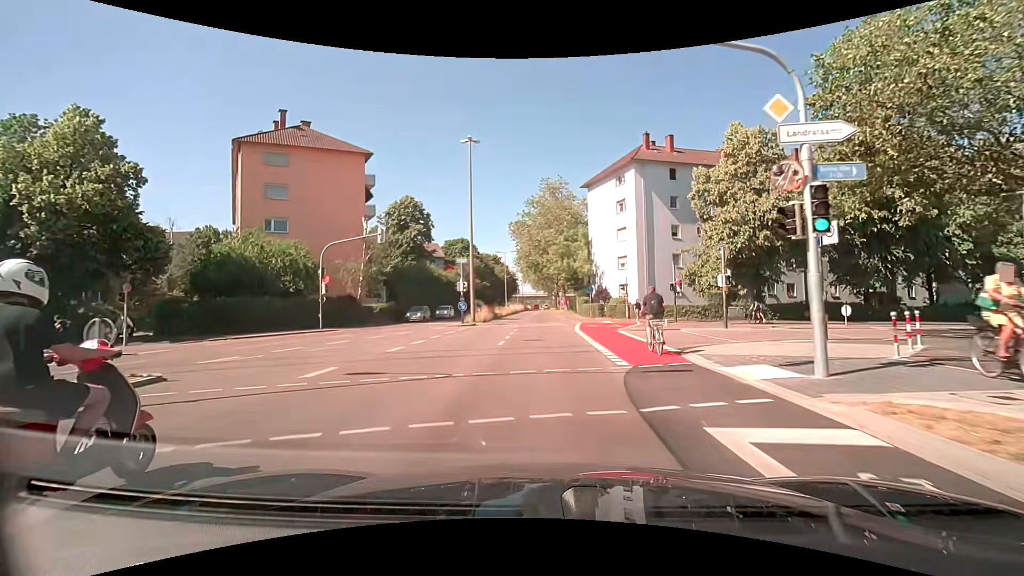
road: secondary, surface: asphalt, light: Day
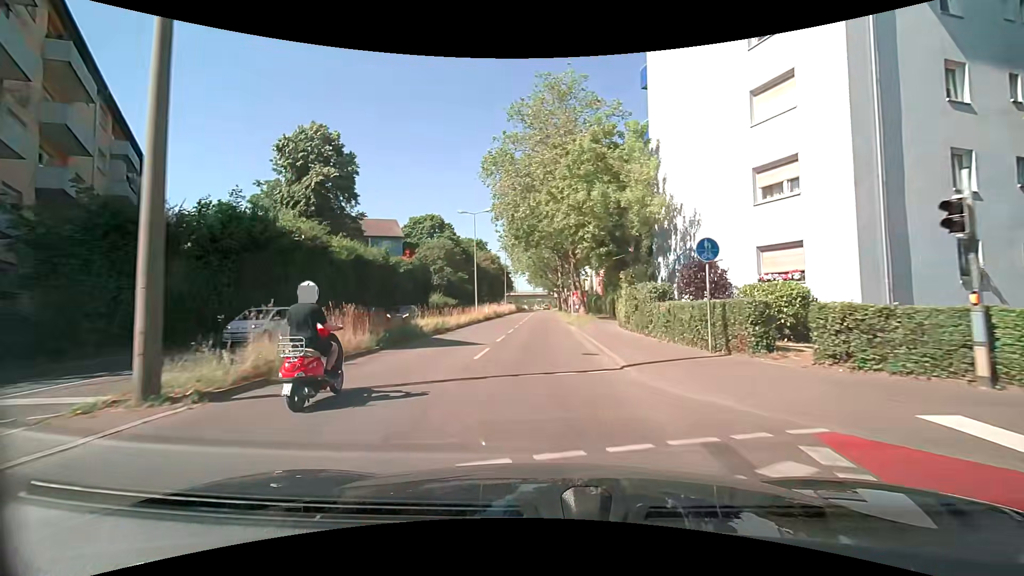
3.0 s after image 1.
(+0.1, +32.5) m; 0°
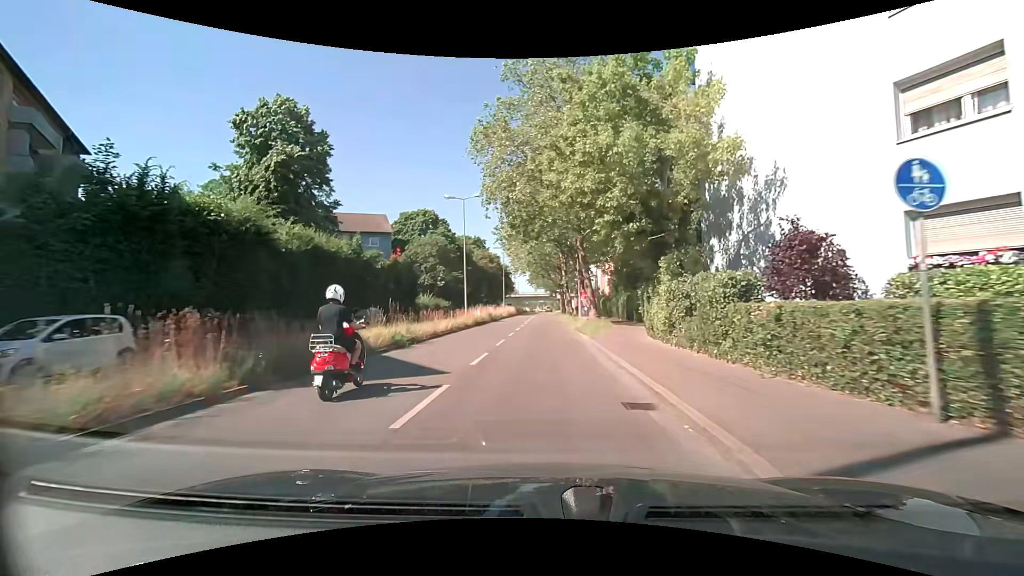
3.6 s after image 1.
(0.0, +6.9) m; 0°
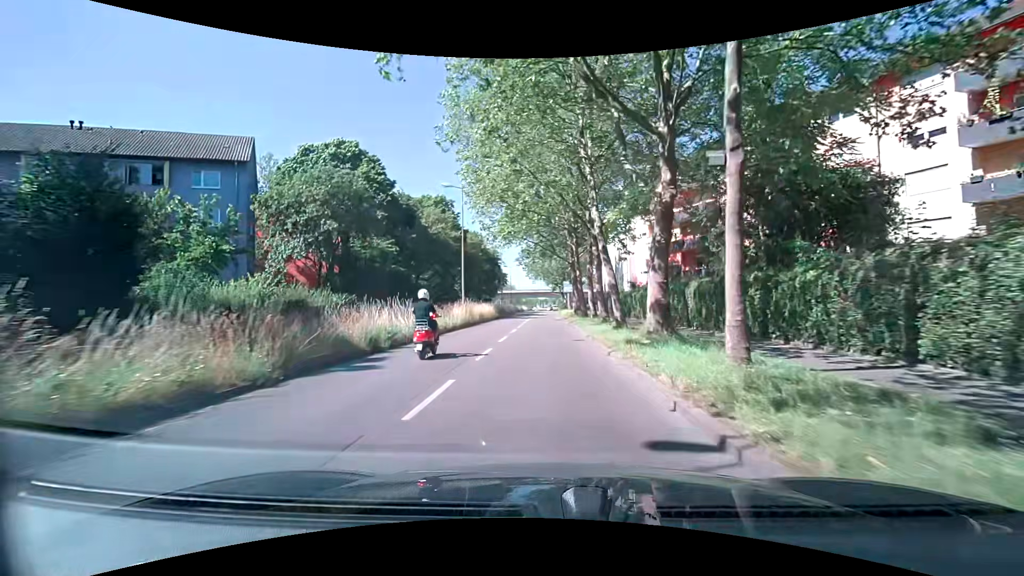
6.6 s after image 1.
(+0.1, +35.7) m; 0°
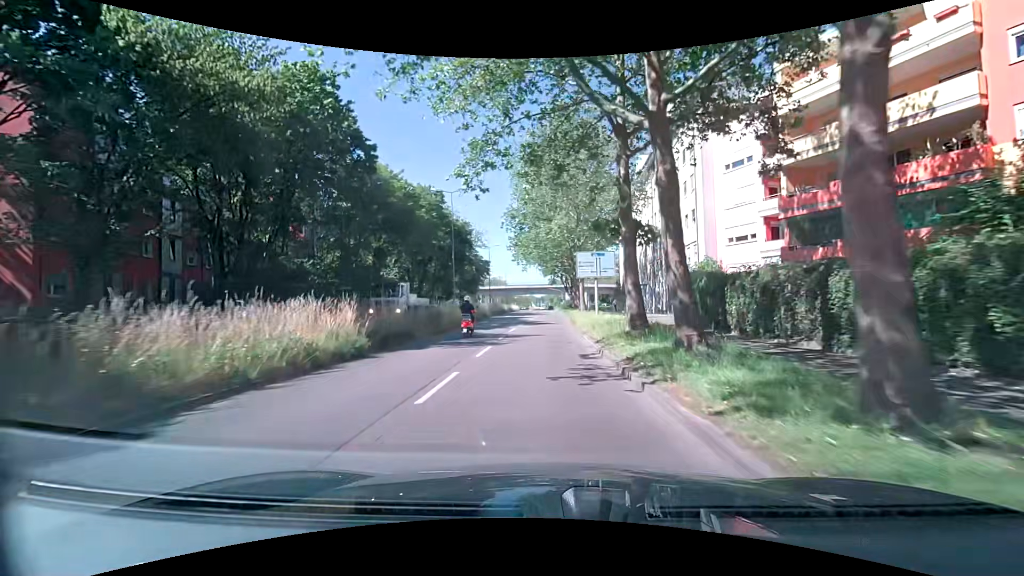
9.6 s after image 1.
(+0.2, +35.0) m; 0°
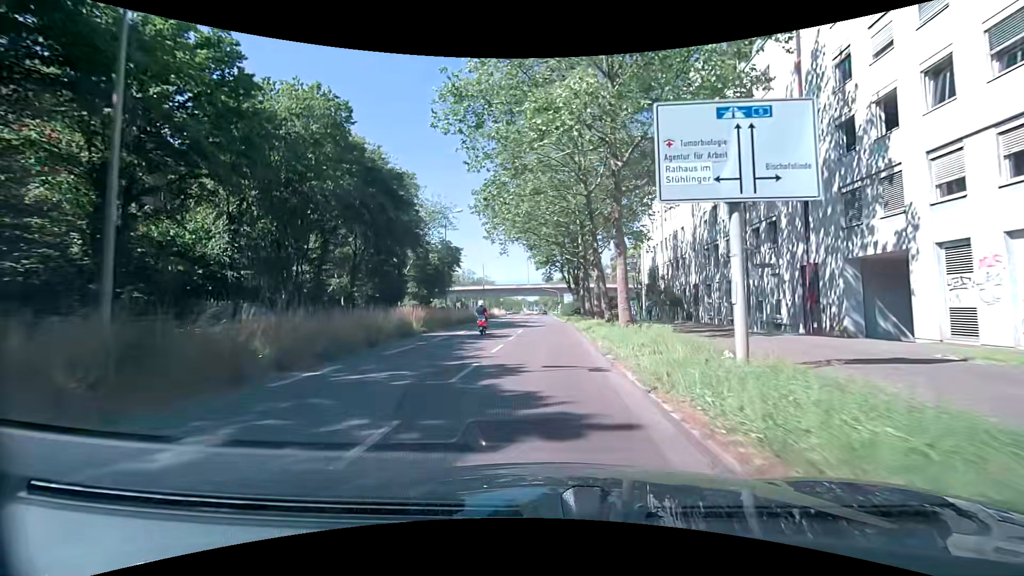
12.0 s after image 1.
(+0.7, +27.7) m; +2°
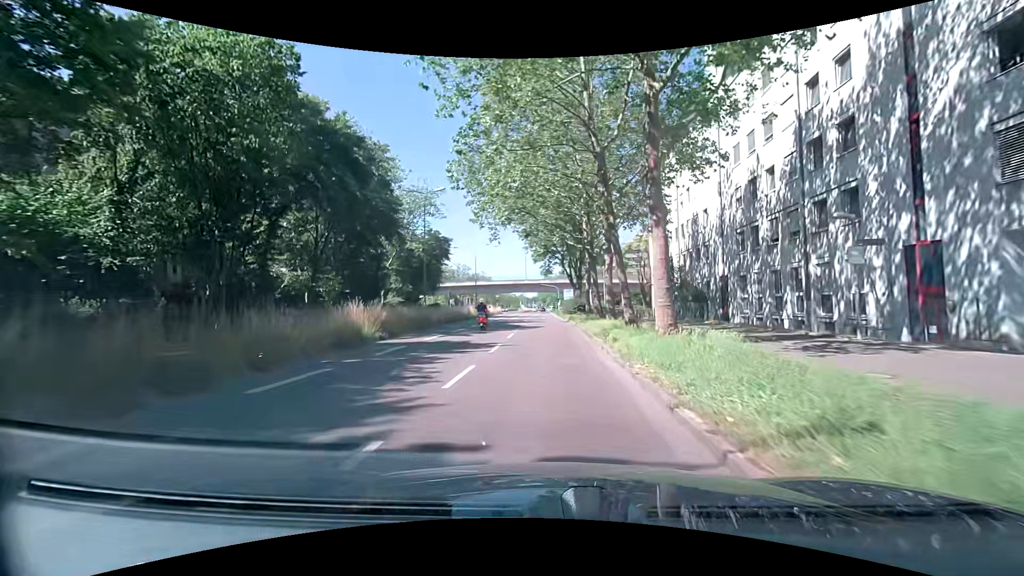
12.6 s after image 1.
(0.0, +6.9) m; -1°
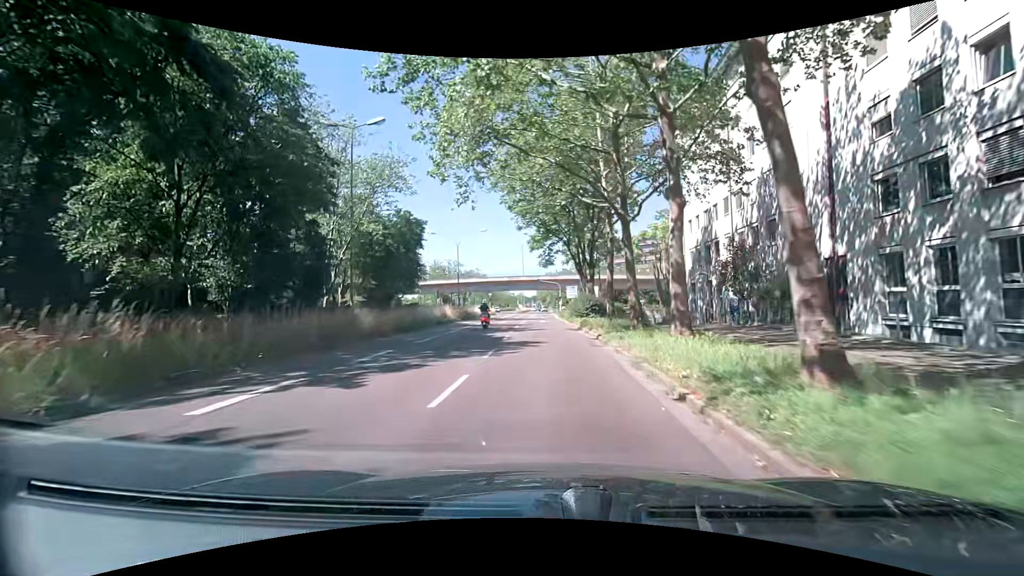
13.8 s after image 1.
(+0.1, +13.4) m; 0°
(0, +10) (0, +20) (0, +30) (0, +40) (0, +50) (+1, +60) (+4, +70) (+9, +78) (+16, +85) (+24, +91) m
